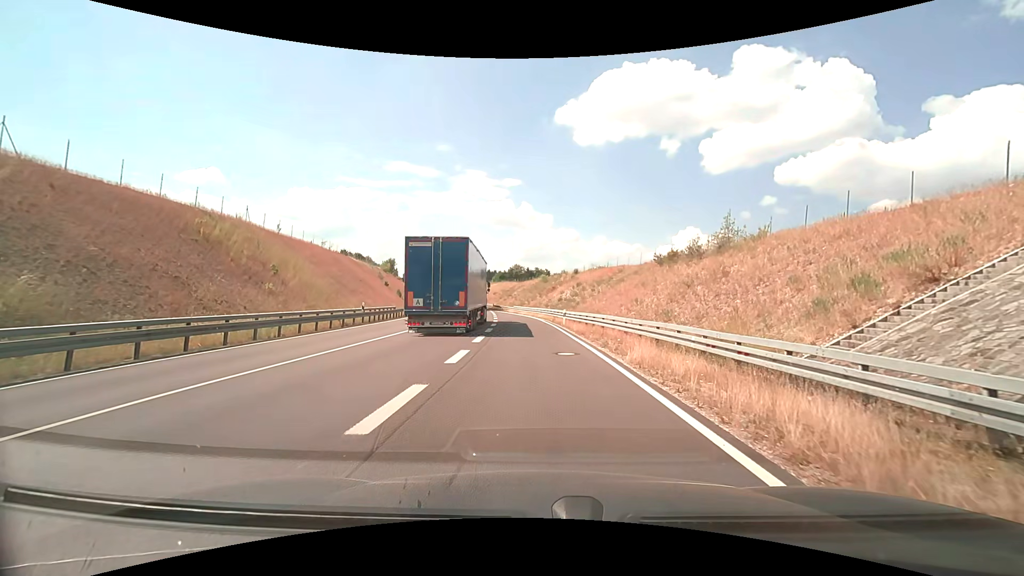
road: trunk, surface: asphalt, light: Day
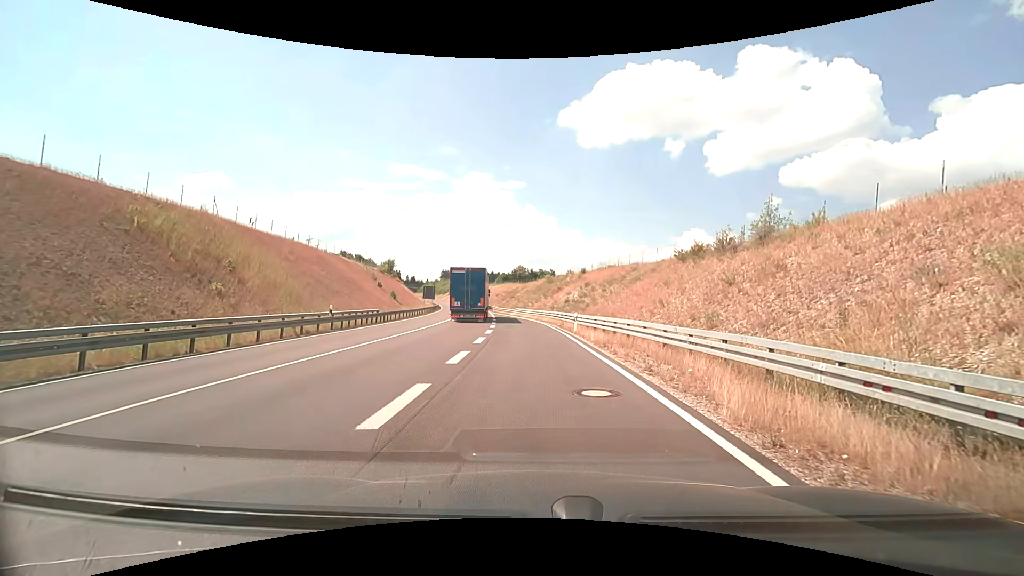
(-0.1, +5.6) m; -1°
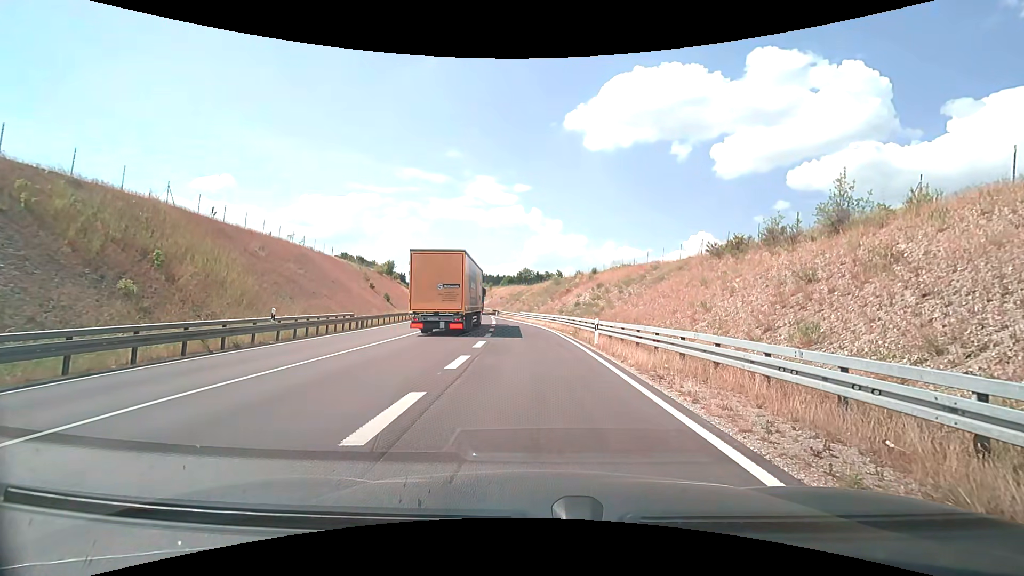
(0.0, +6.3) m; 0°
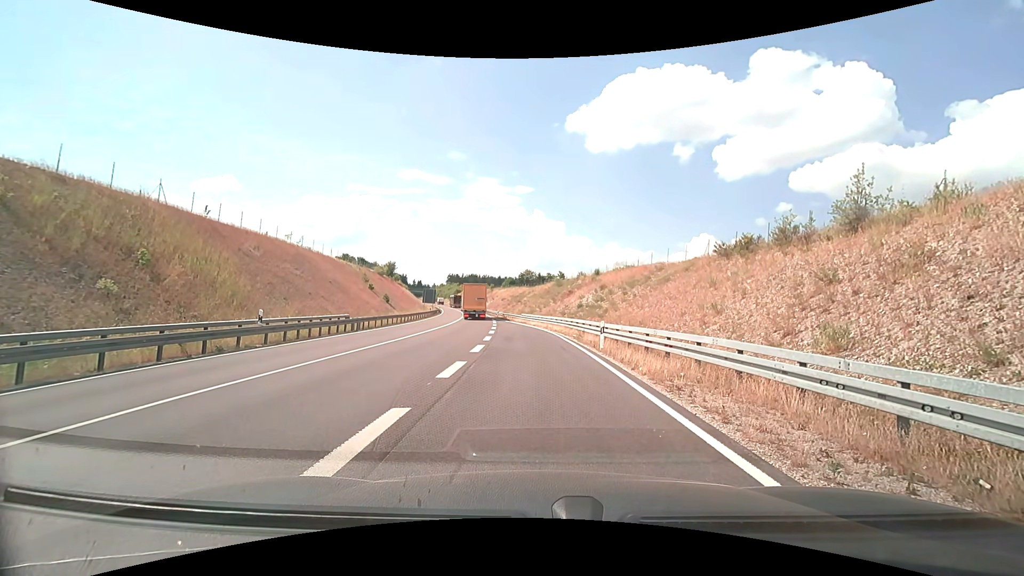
(0.0, +1.1) m; +1°
(-1, +10) (-2, +20) (-4, +30) (-6, +40) (-7, +49) (-9, +59) (-10, +69) (-12, +79) (-13, +89) (-15, +99) m
